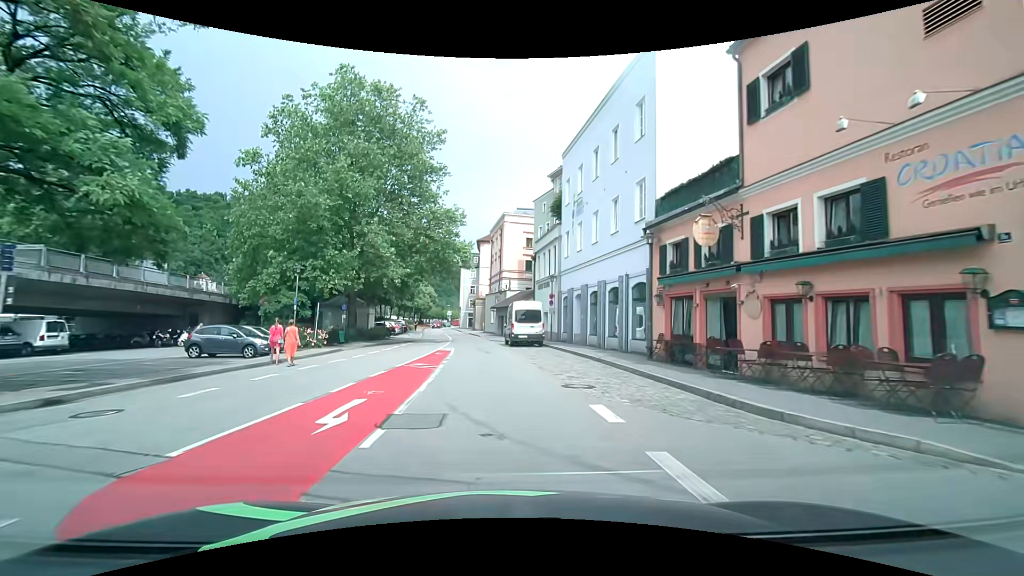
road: residential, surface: asphalt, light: Day
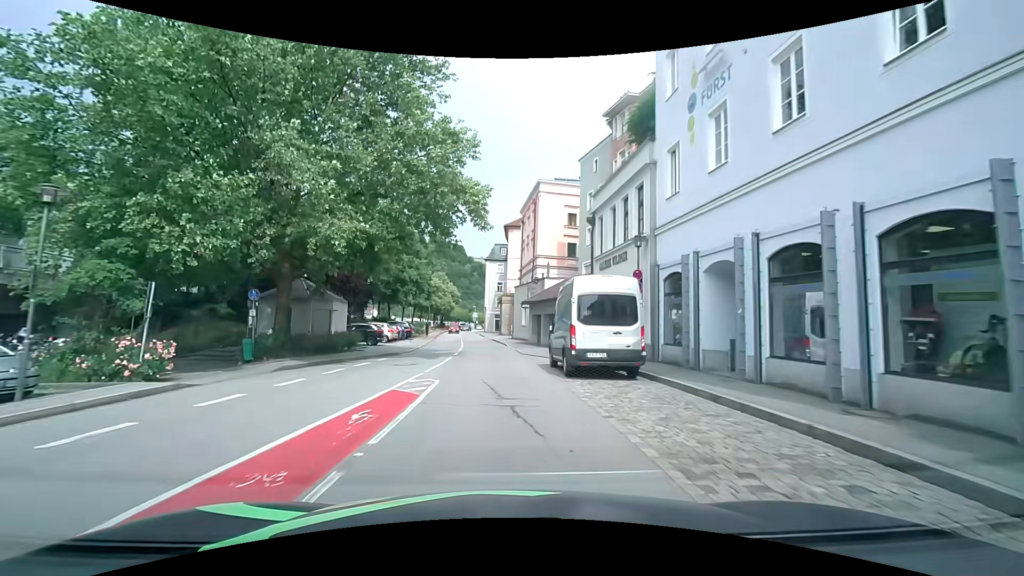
(-0.1, +16.5) m; -2°
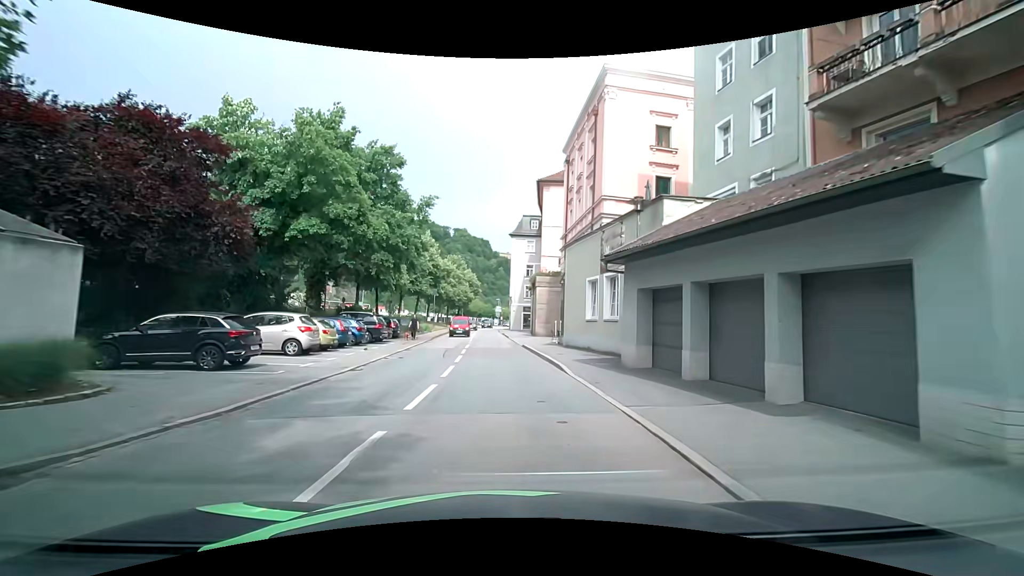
(-0.9, +21.8) m; -2°
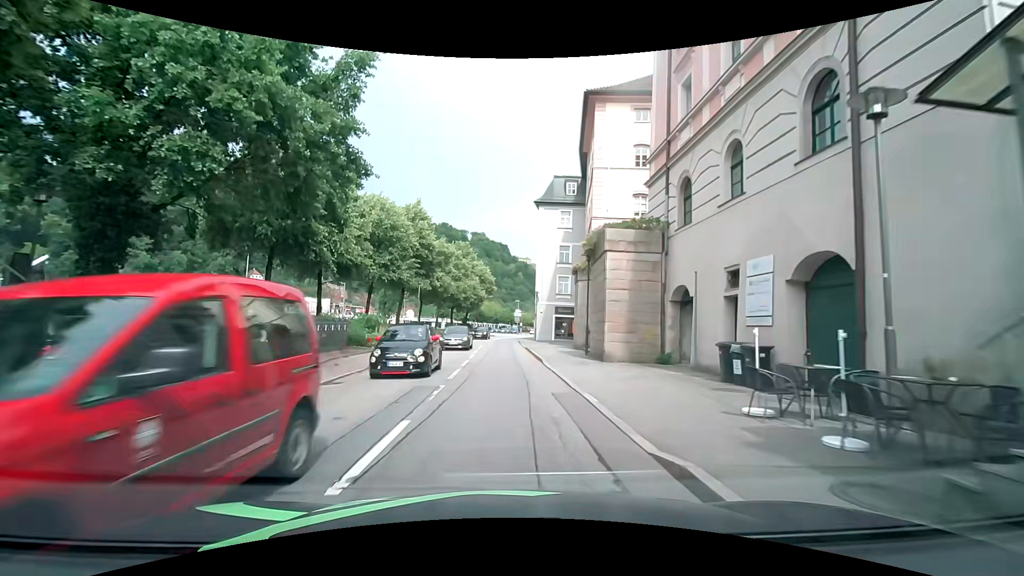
(-1.0, +21.7) m; -4°
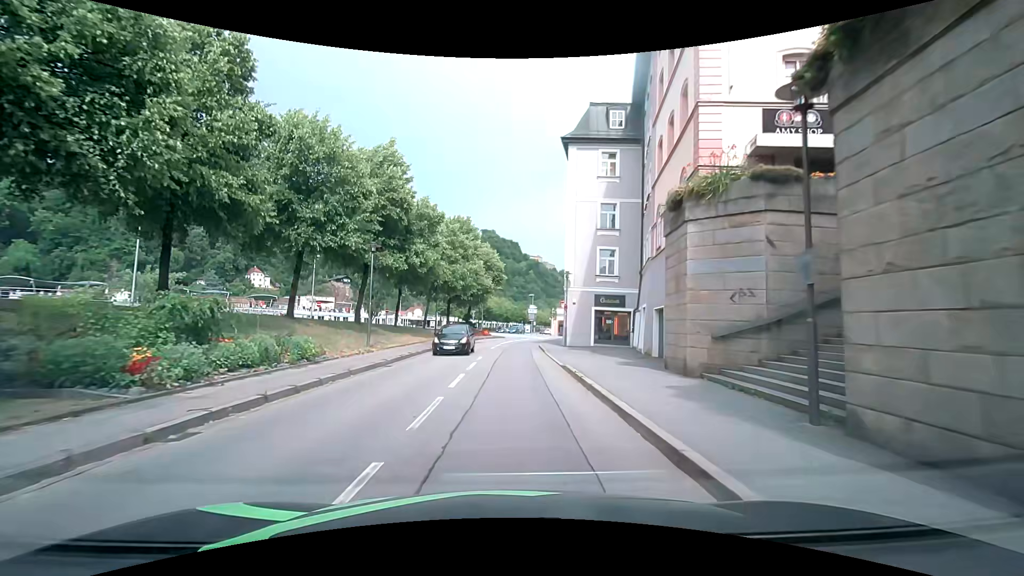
(-0.1, +16.0) m; -1°
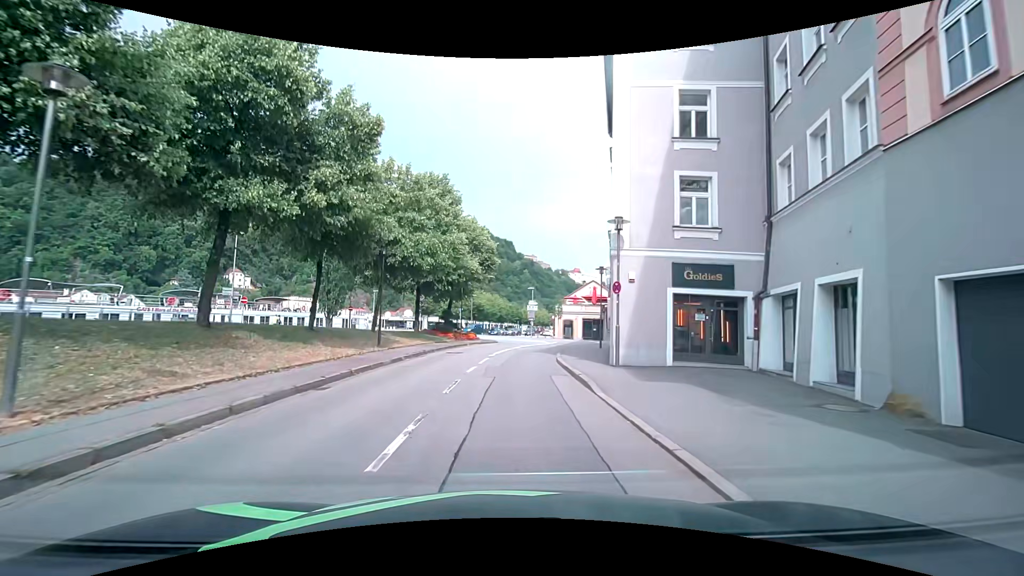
(+0.1, +15.3) m; +1°
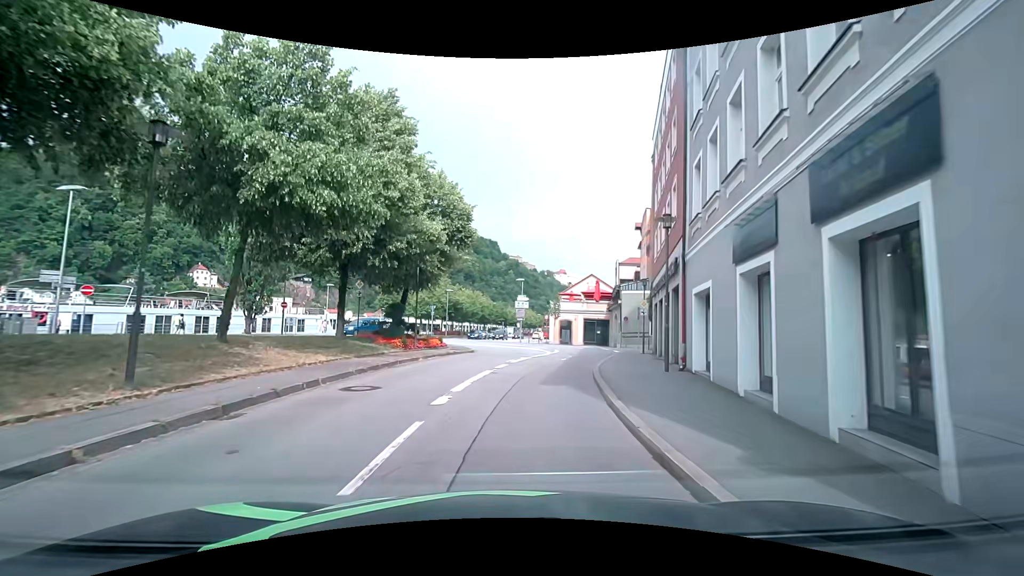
(+0.2, +14.0) m; +1°
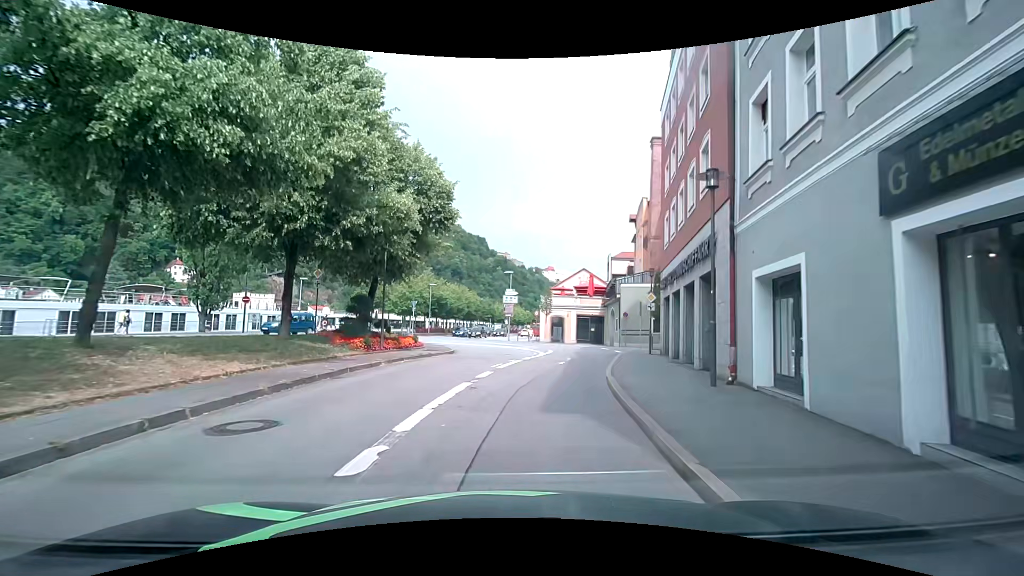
(+0.1, +4.2) m; +2°
